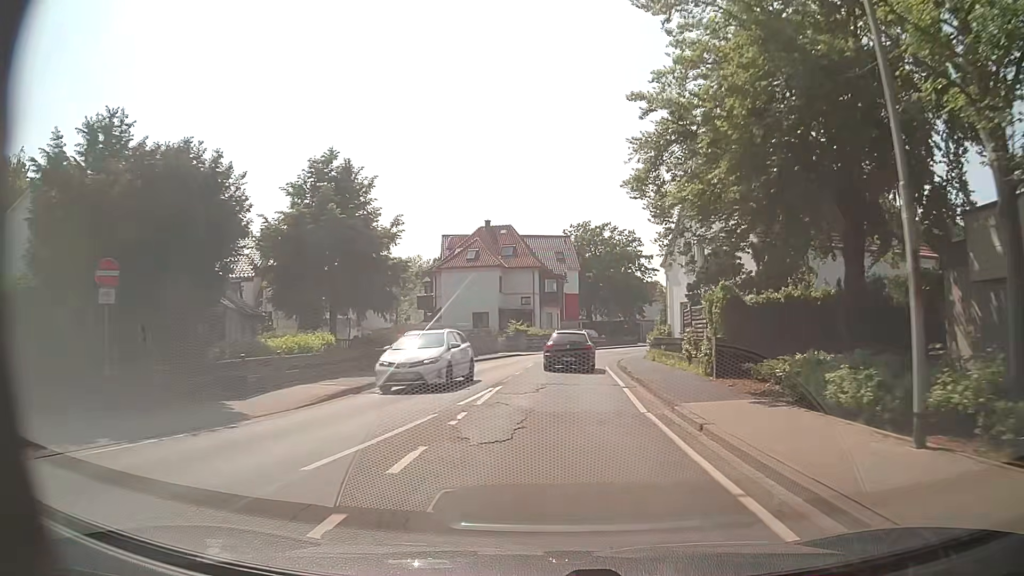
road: secondary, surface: asphalt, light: Day
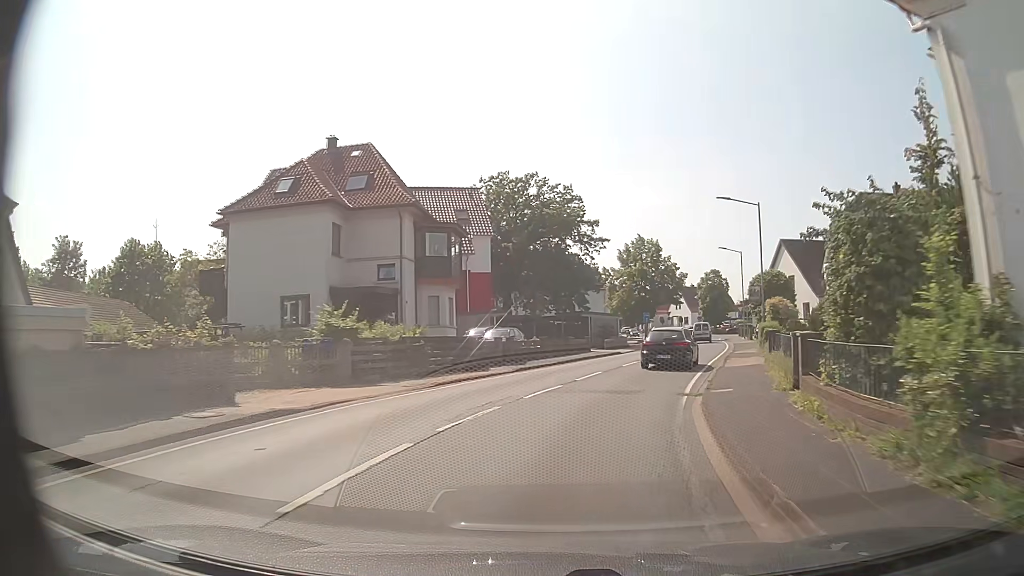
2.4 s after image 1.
(+1.2, +29.7) m; +6°
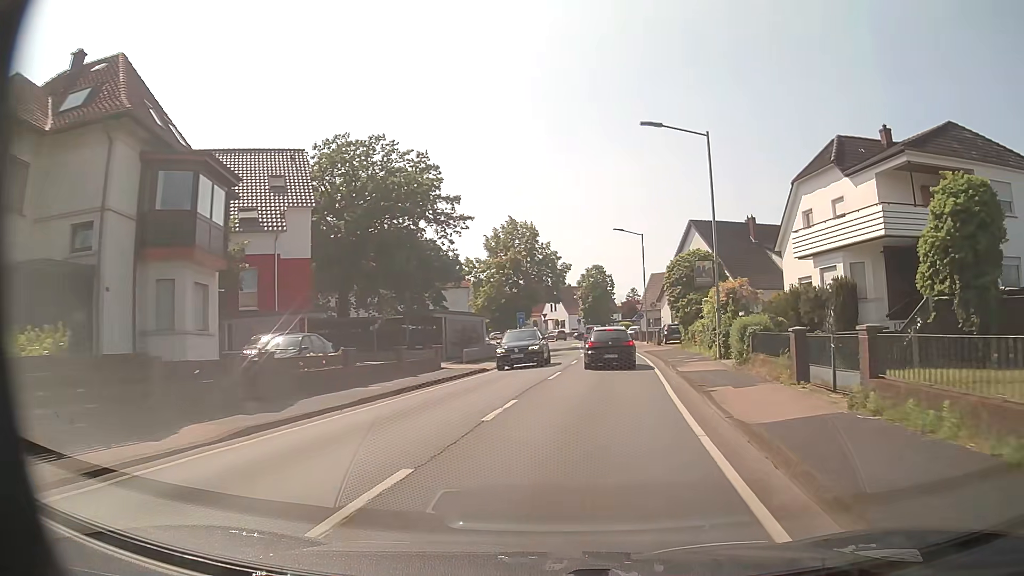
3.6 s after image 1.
(+1.5, +14.6) m; +12°
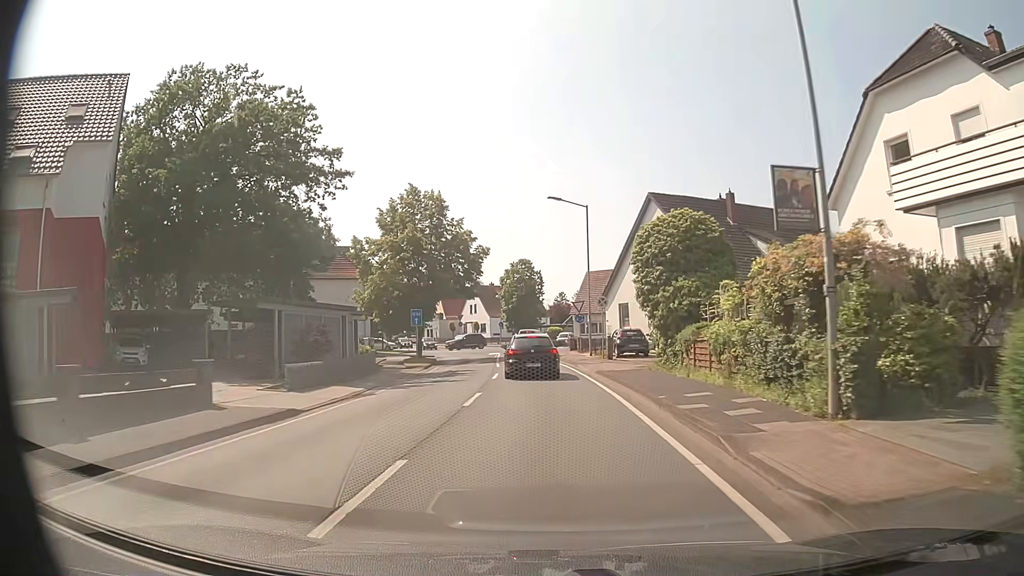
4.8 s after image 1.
(+0.9, +14.6) m; +6°
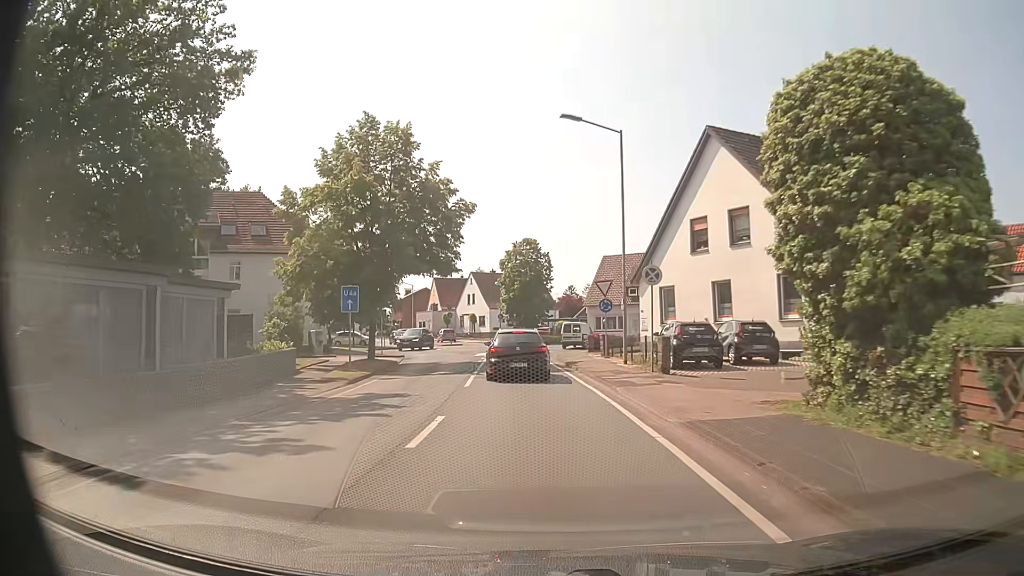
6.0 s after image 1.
(0.0, +14.0) m; 0°
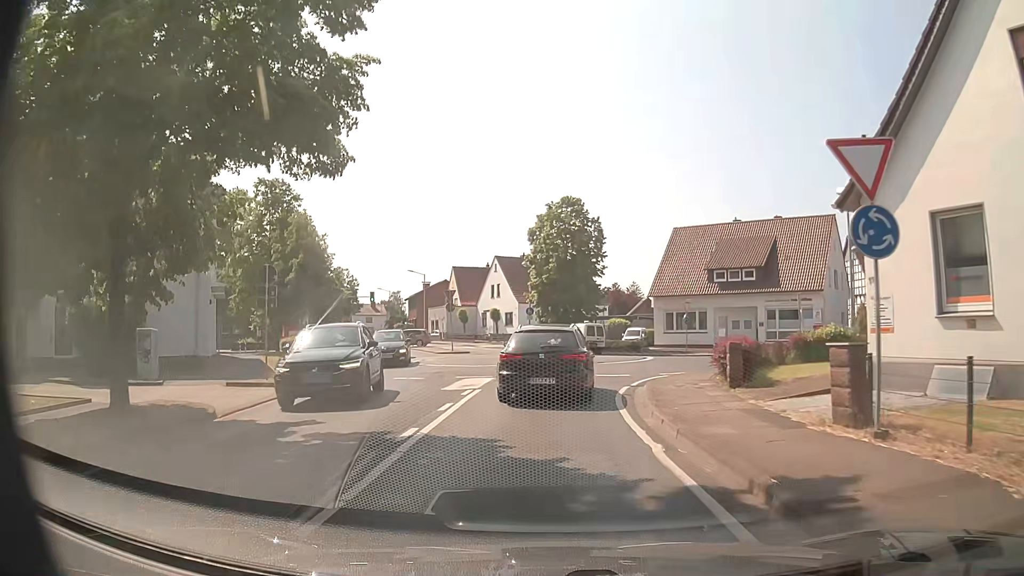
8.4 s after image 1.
(-0.6, +21.0) m; -3°
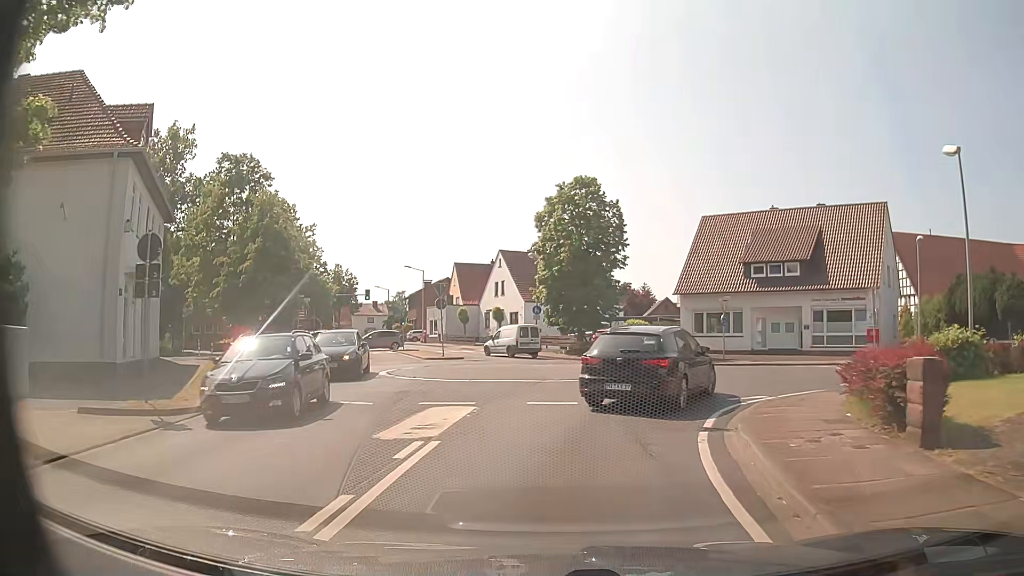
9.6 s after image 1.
(-0.1, +6.8) m; 0°
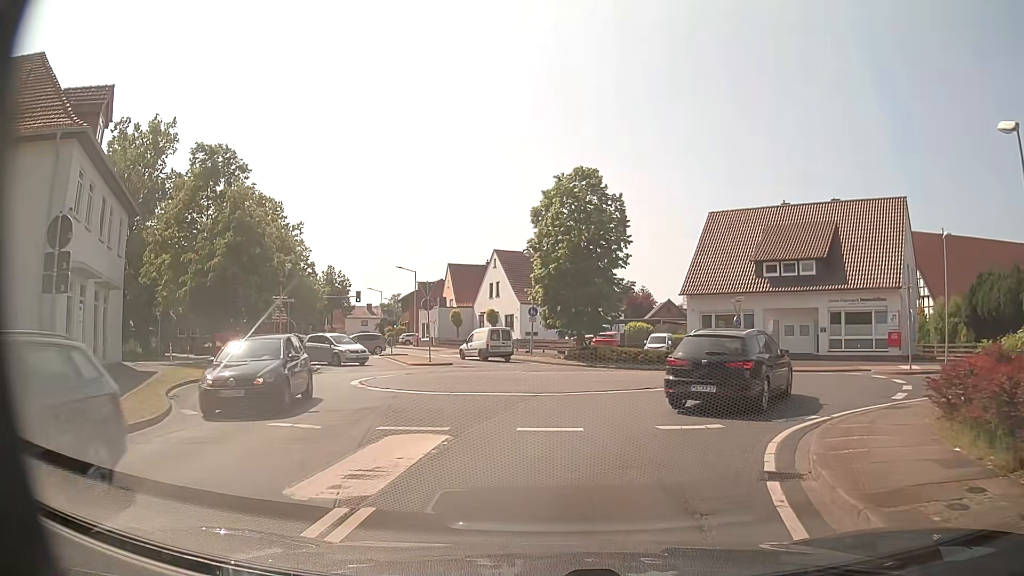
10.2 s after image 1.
(-0.1, +3.0) m; 0°
(+1, +10) (+8, +17) (+18, +18) (+28, +18) (+38, +17) (+48, +16) (+58, +15) (+67, +14) (+77, +12) (+87, +11) m
